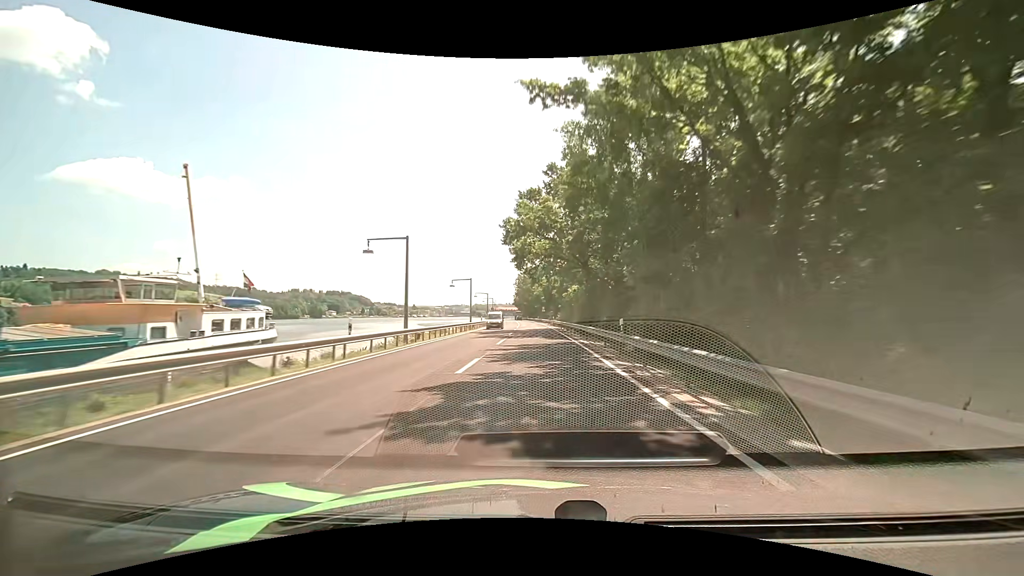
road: primary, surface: asphalt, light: Day
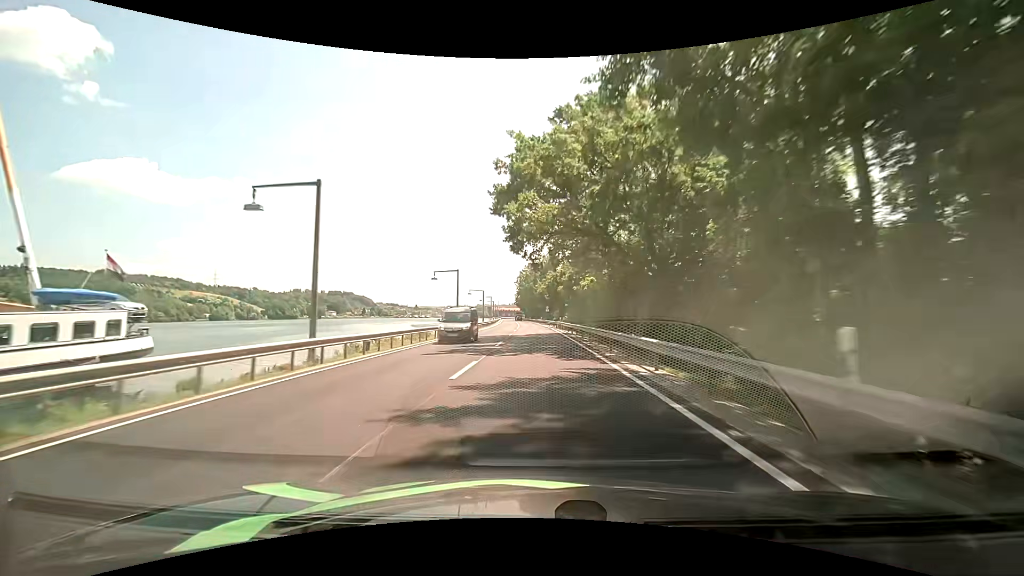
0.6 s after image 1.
(0.0, +13.1) m; 0°
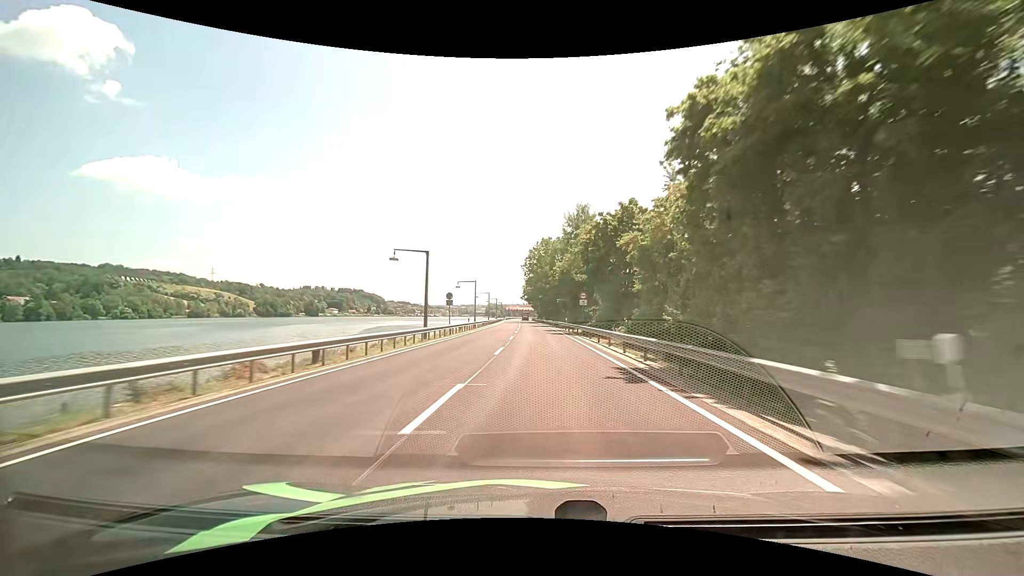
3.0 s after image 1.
(-0.8, +53.0) m; -1°
(0, +10) (0, +20) (0, +30) (0, +40) (-1, +50) (-1, +60) (-1, +70) (-1, +80) (-2, +90) (-2, +100) m
